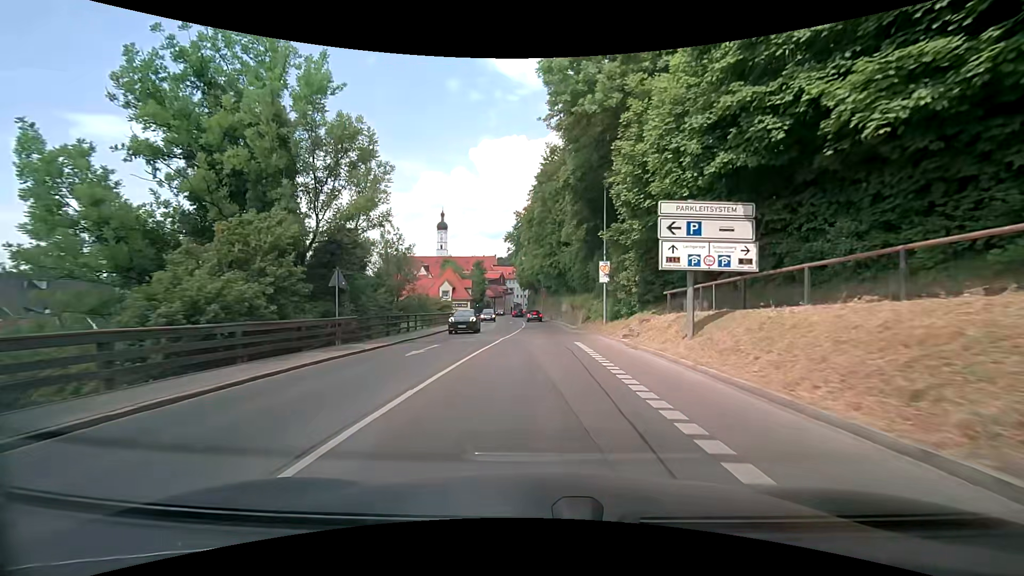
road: secondary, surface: asphalt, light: Day
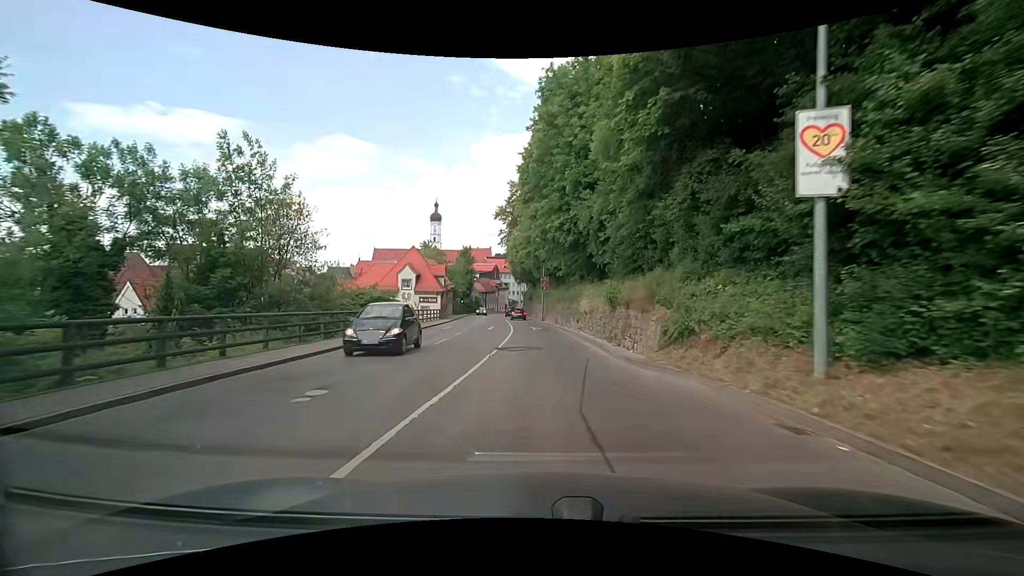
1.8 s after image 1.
(0.0, +22.1) m; 0°
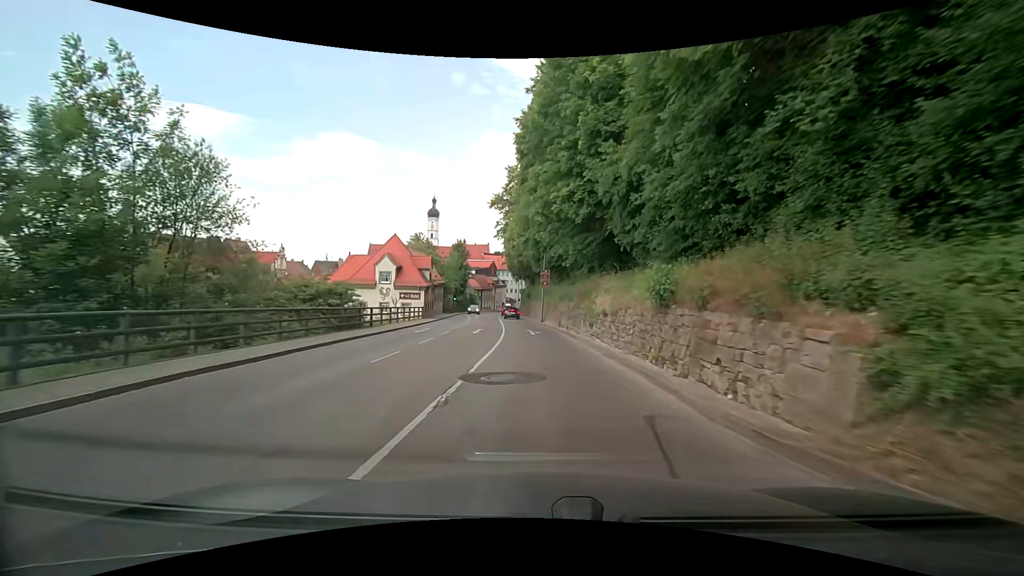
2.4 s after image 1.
(-0.1, +7.4) m; -2°
